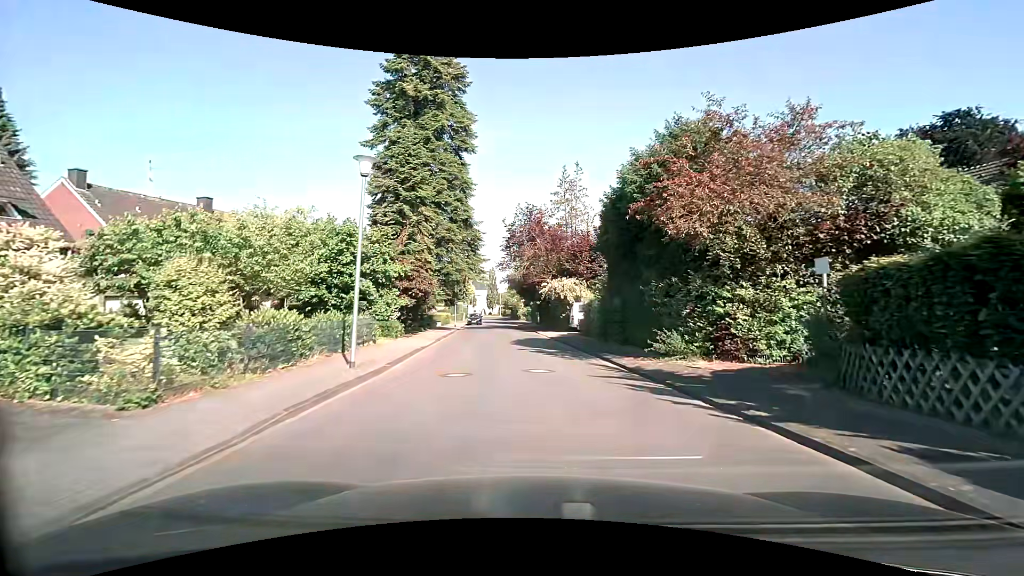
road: residential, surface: asphalt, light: Day
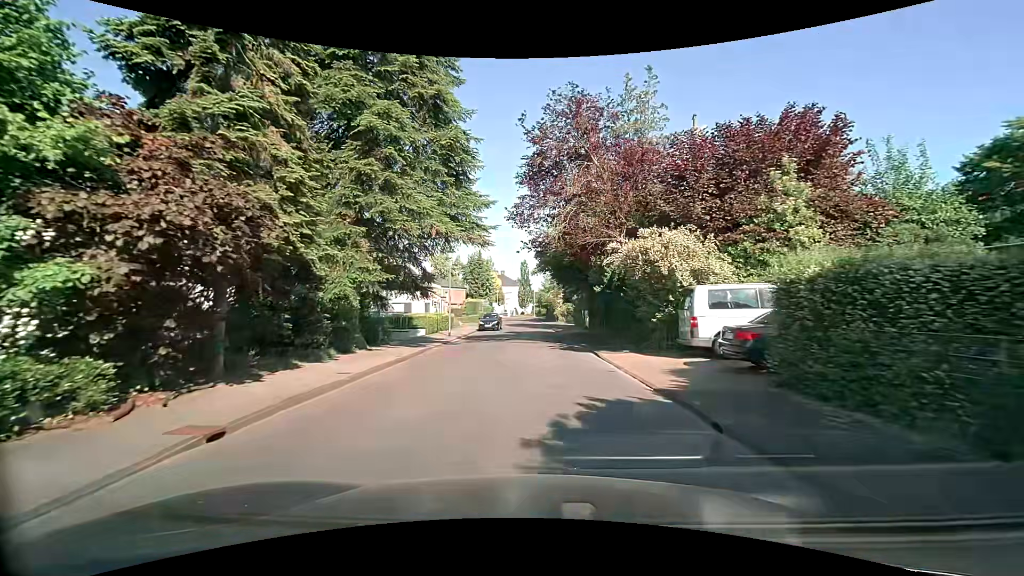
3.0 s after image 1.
(-0.7, +20.2) m; -6°
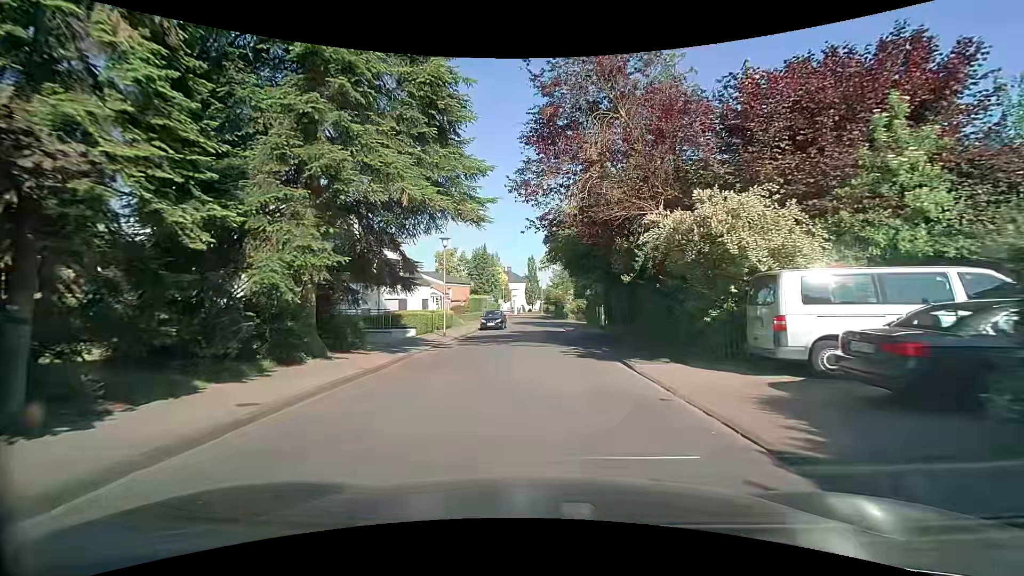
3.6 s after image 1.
(0.0, +4.2) m; 0°
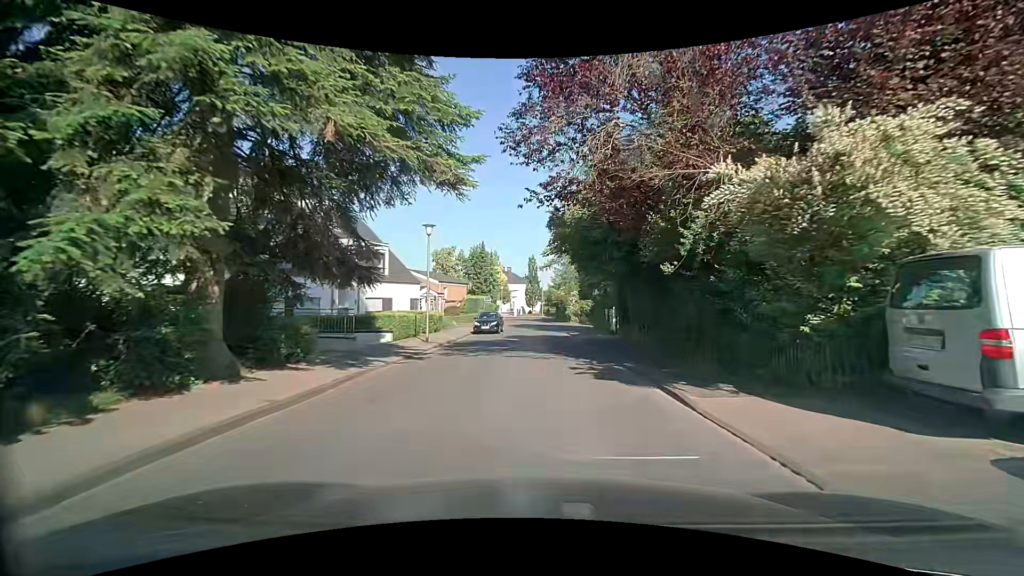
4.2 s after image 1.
(0.0, +4.2) m; 0°
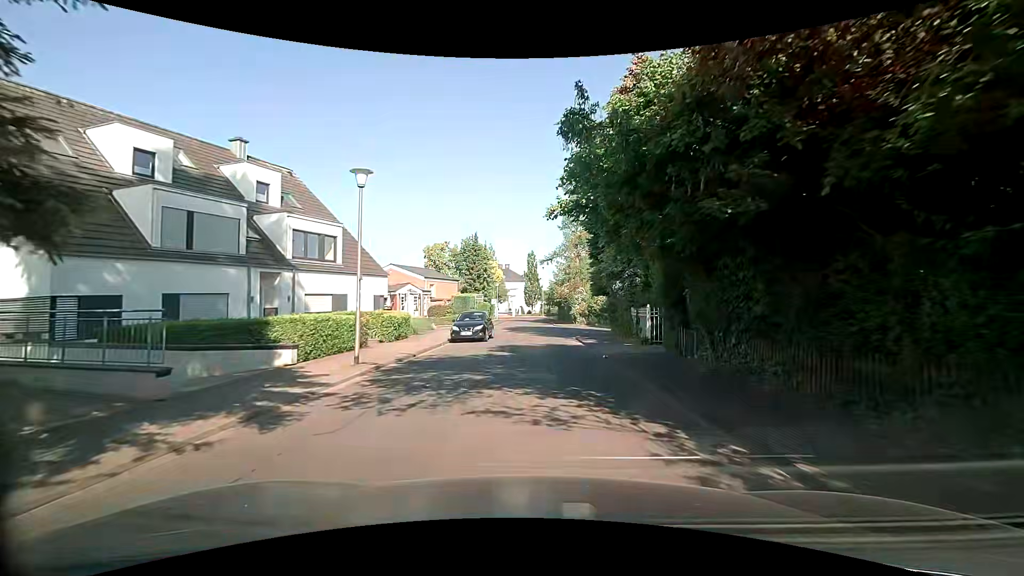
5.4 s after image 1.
(+0.1, +8.4) m; 0°
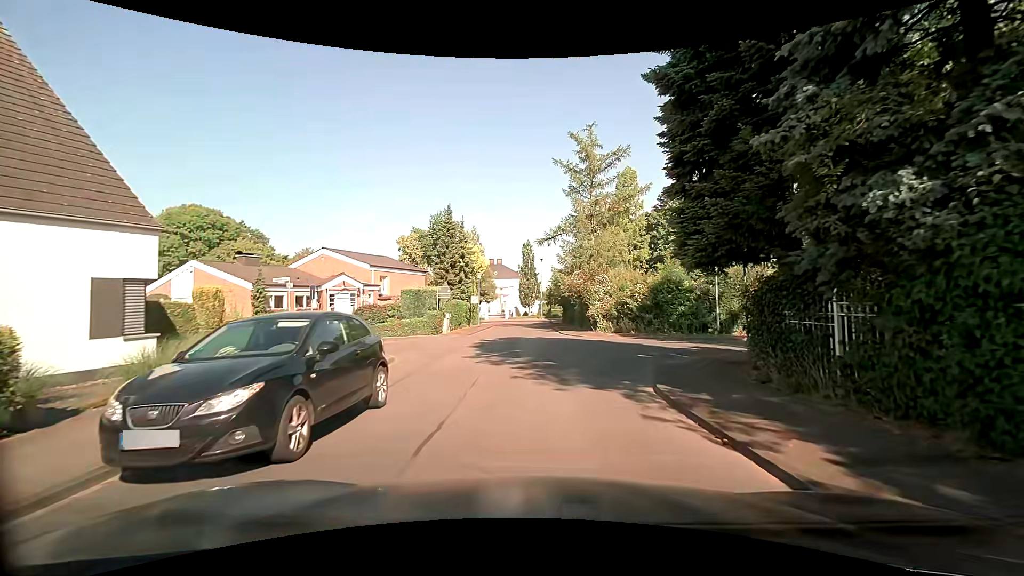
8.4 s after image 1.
(+0.2, +18.0) m; +1°
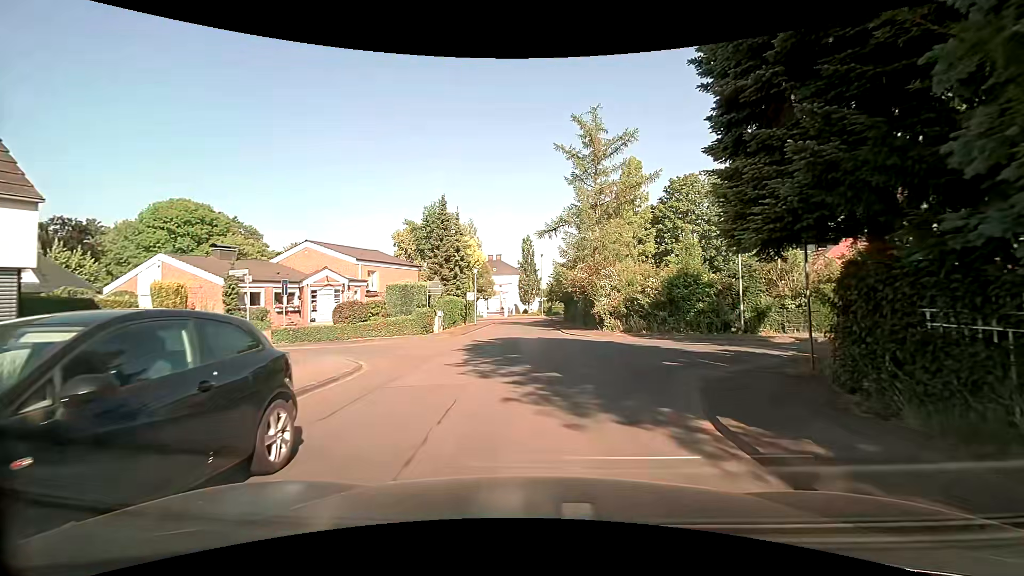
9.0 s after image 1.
(0.0, +2.9) m; -1°
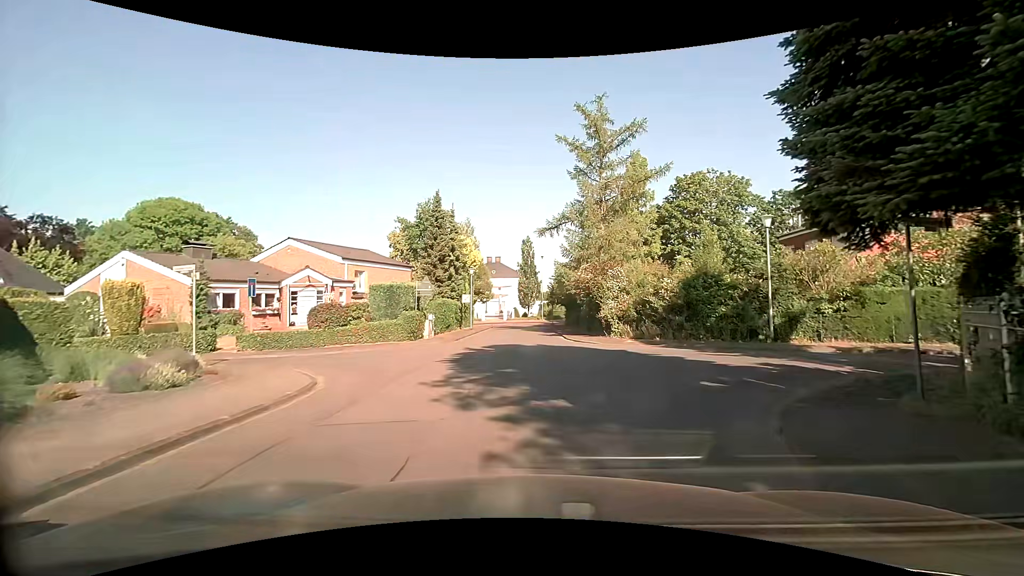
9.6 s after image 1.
(+0.1, +2.7) m; +1°
